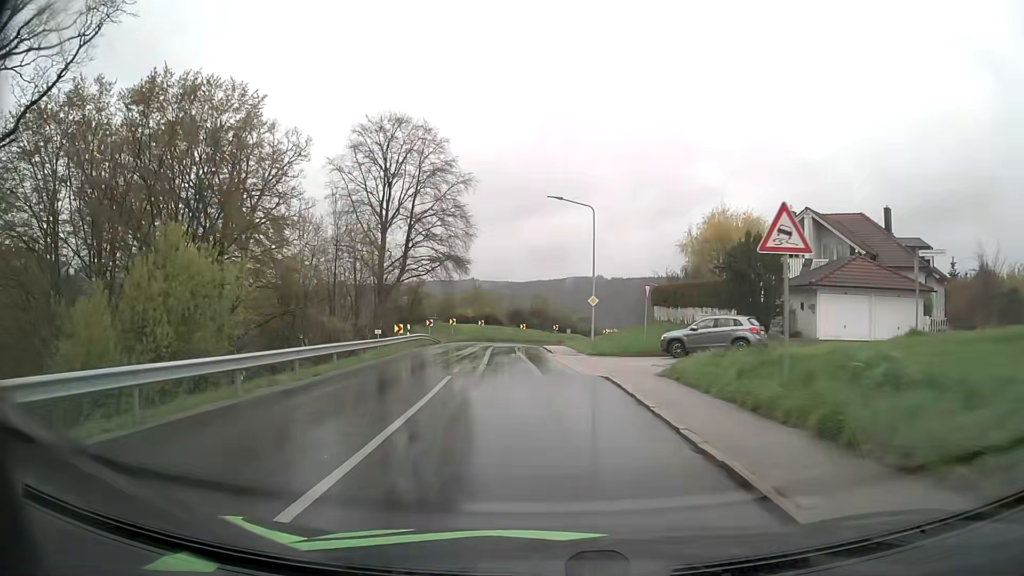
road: tertiary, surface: asphalt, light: Day
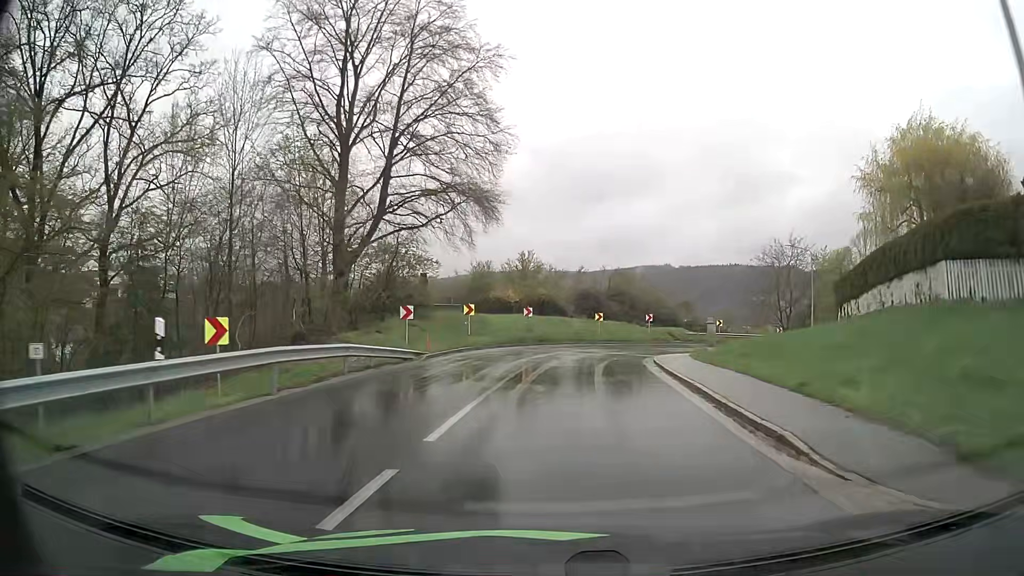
(-1.5, +29.3) m; -6°
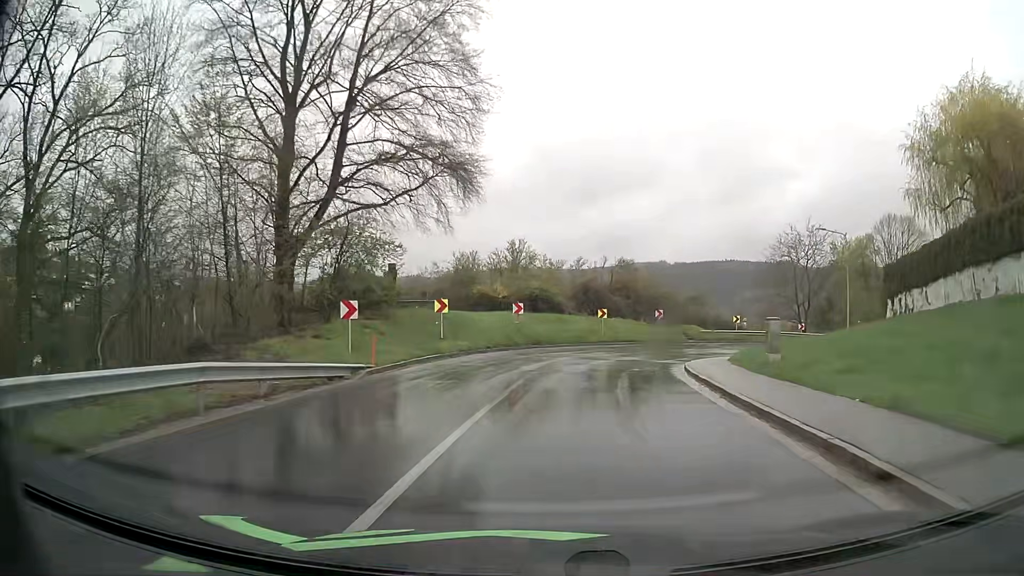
(0.0, +7.0) m; 0°
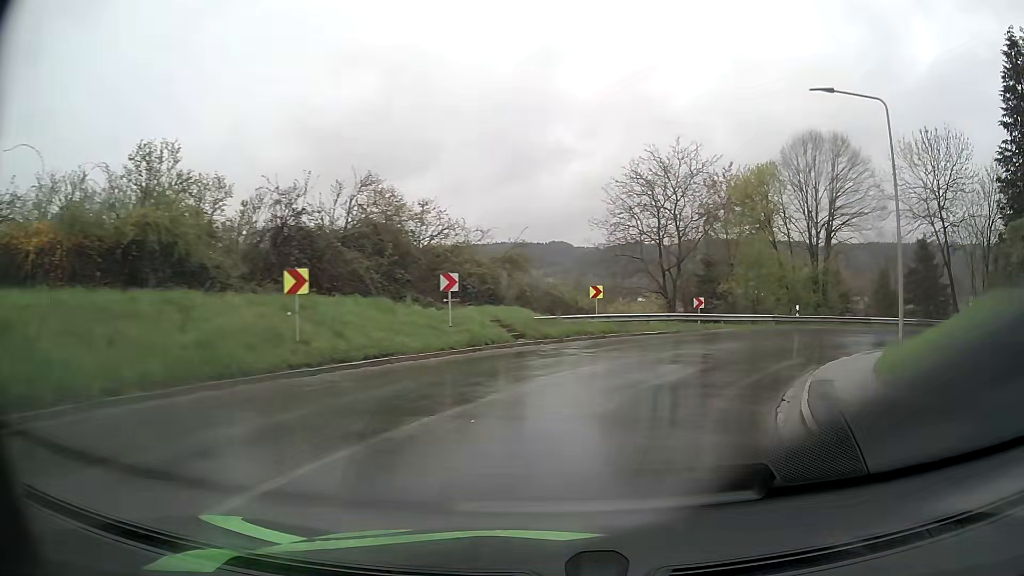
(+2.9, +25.9) m; +19°
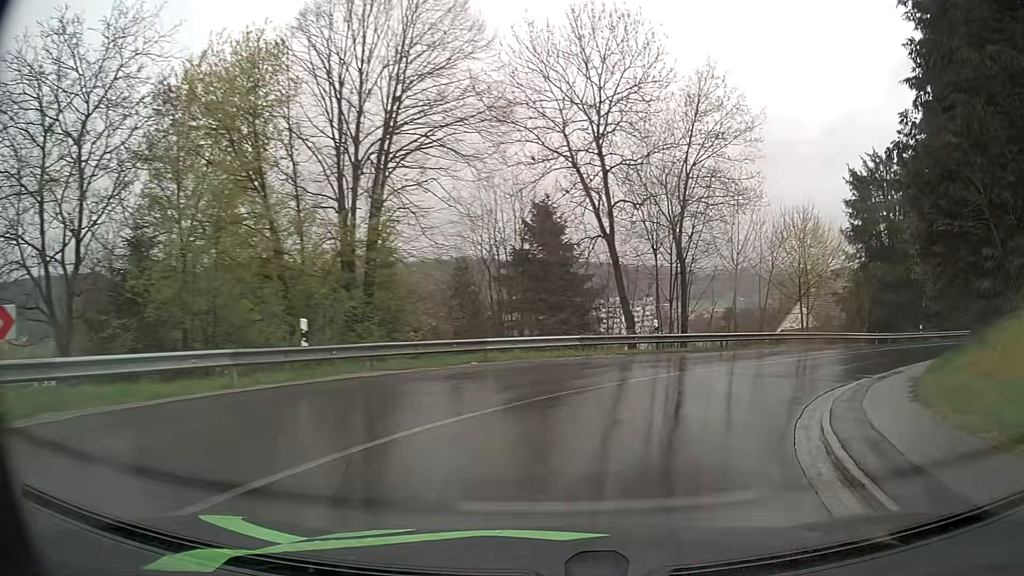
(+7.7, +22.4) m; +40°
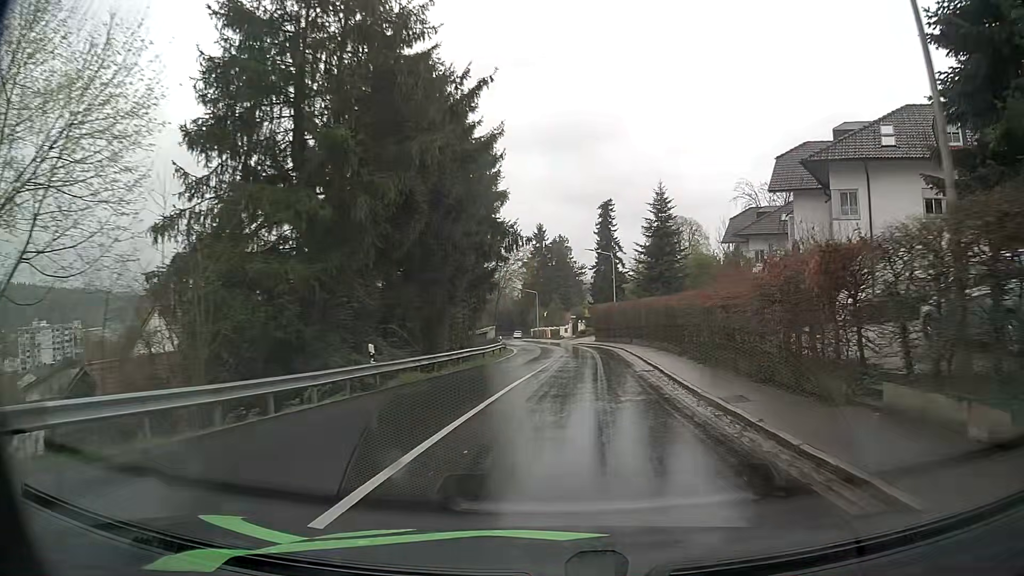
(+14.4, +26.8) m; +49°
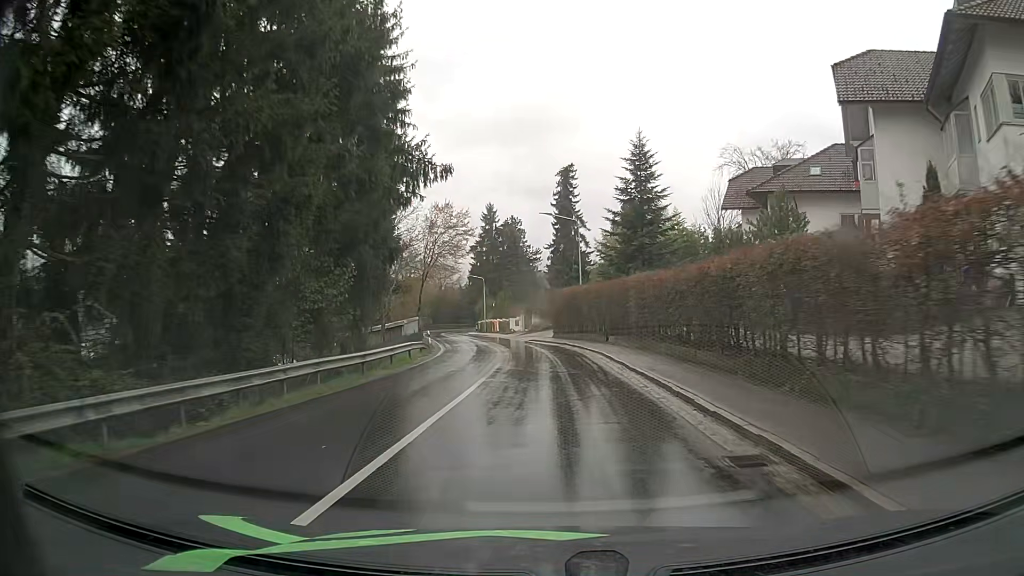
(+0.7, +14.9) m; +5°
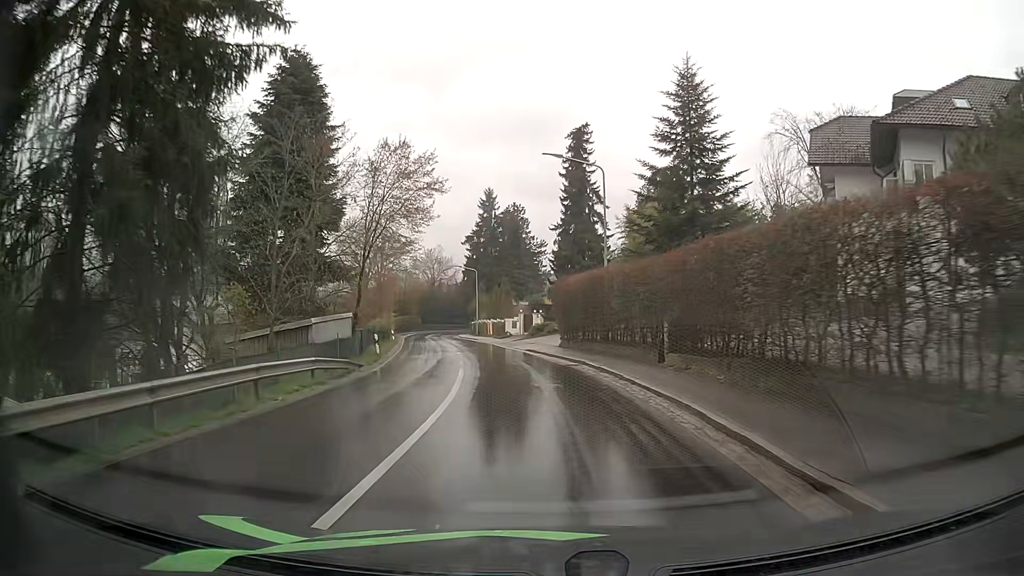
(-0.2, +15.1) m; -1°
(0, +10) (-1, +20) (-2, +30) (-4, +40) (-6, +50) (-8, +59) (-10, +69) (-12, +79) (-14, +89) (-15, +99) m
